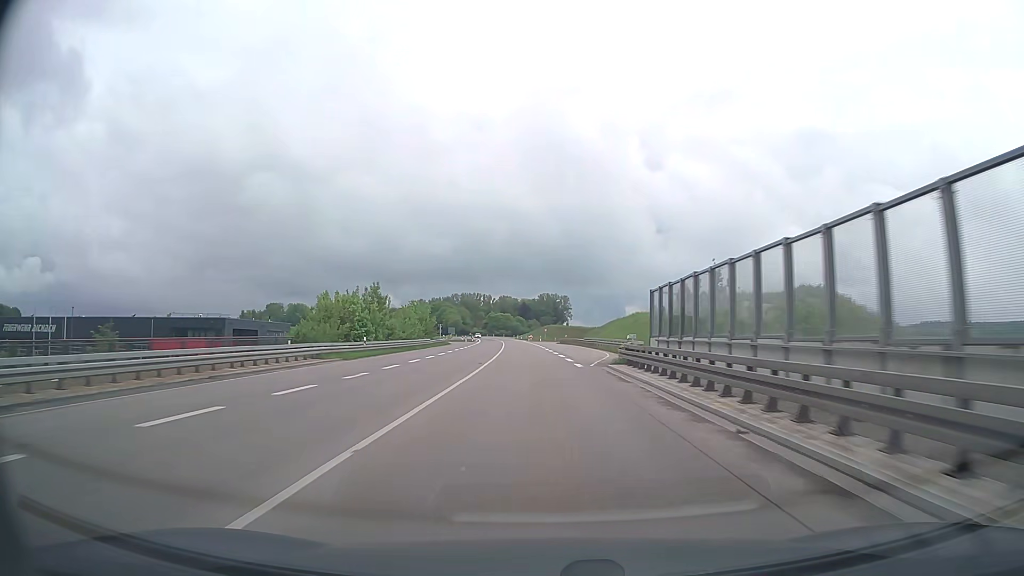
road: trunk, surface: asphalt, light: Day
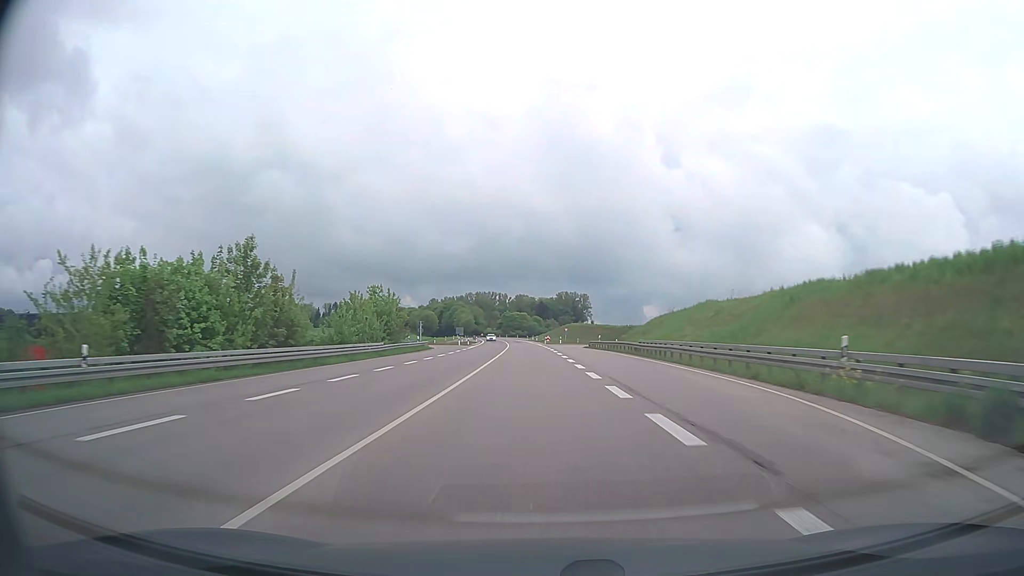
(-0.3, +31.9) m; -1°
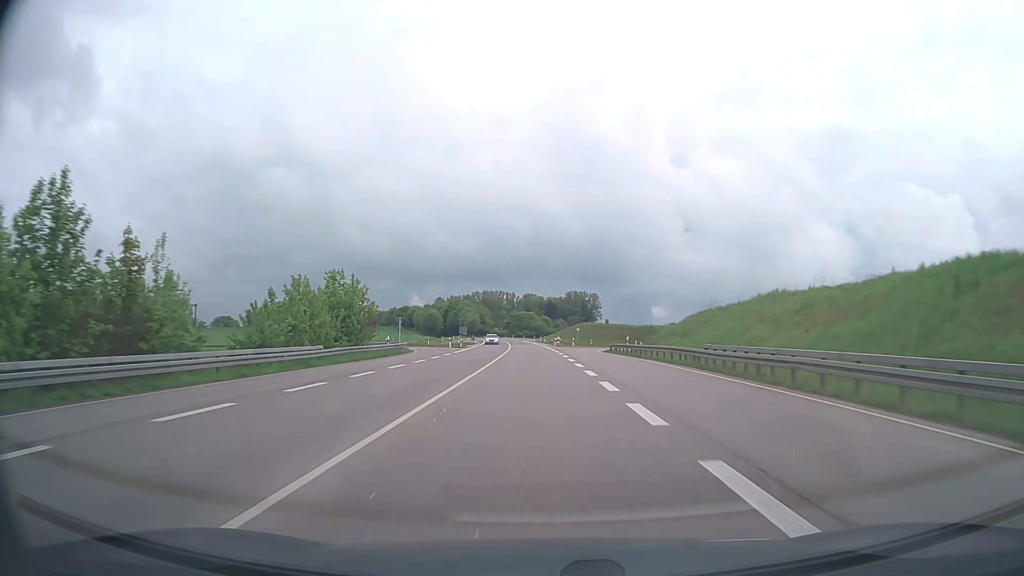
(-0.2, +15.9) m; -1°
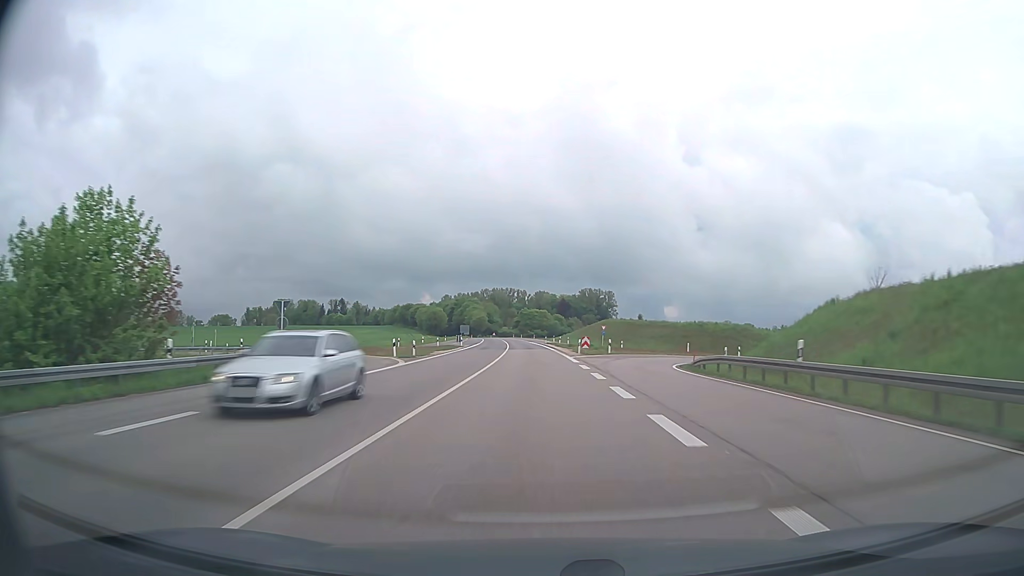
(-0.3, +31.9) m; -1°
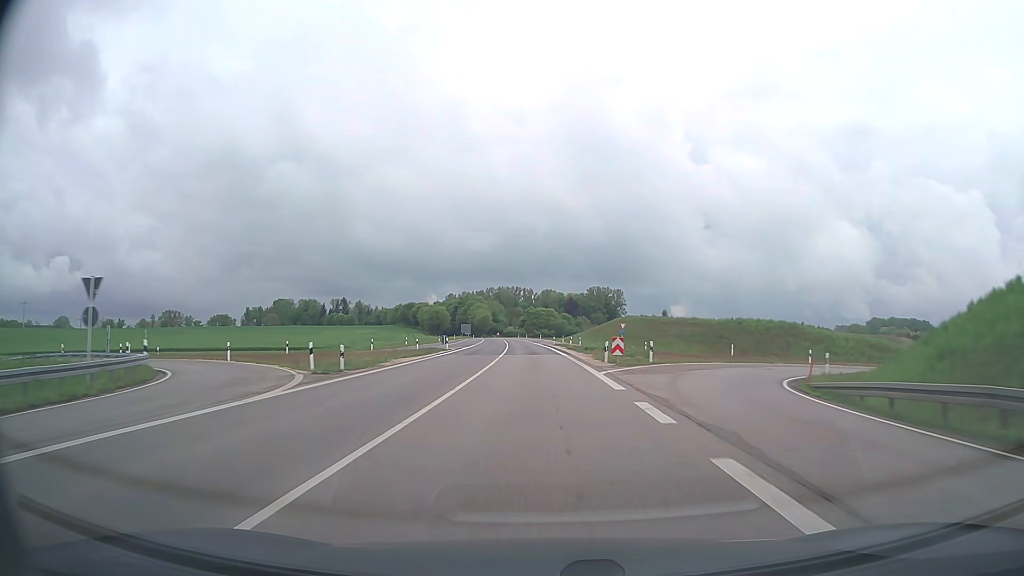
(-0.1, +16.0) m; 0°
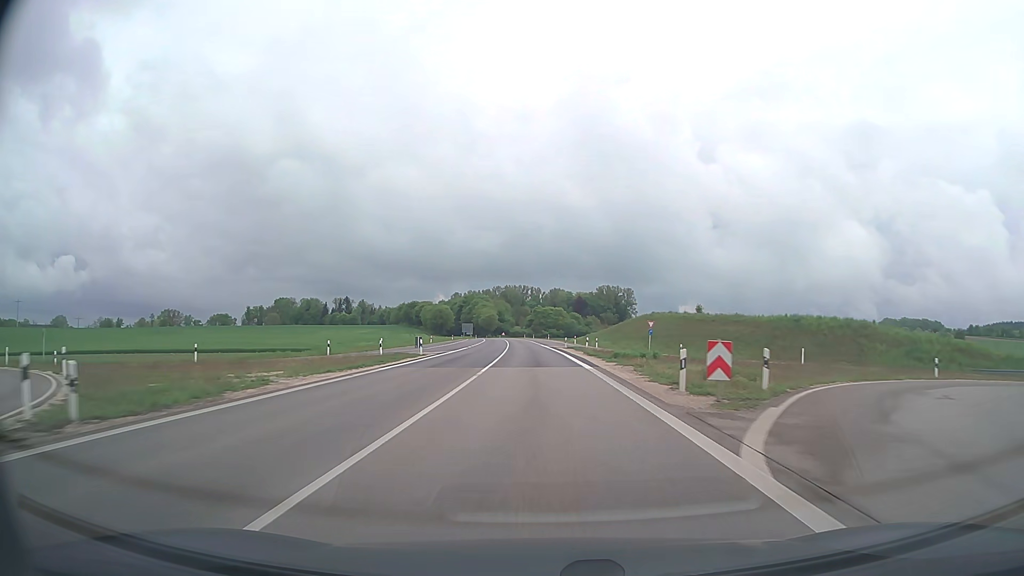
(-0.1, +16.0) m; -1°
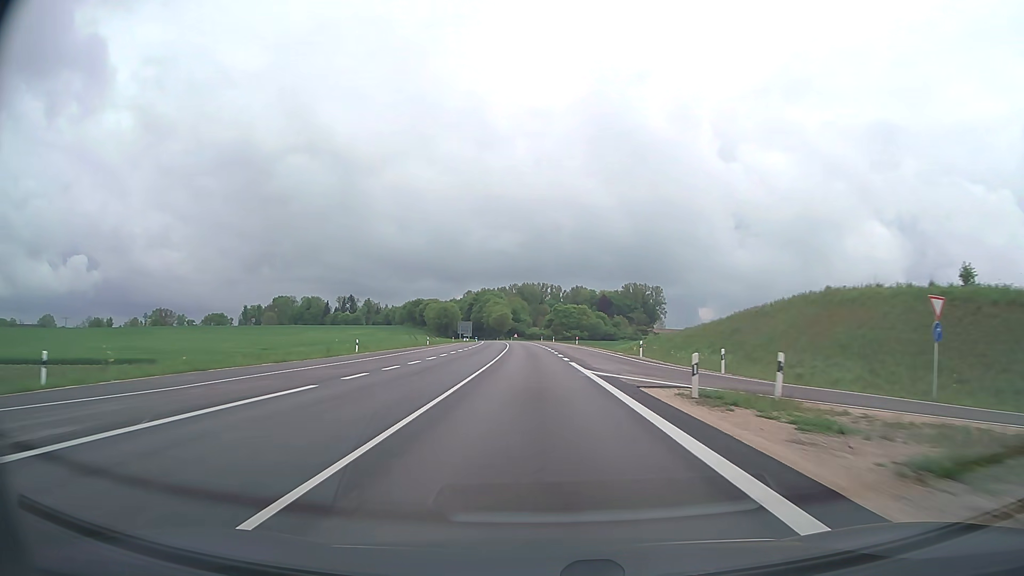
(-0.7, +47.9) m; -2°
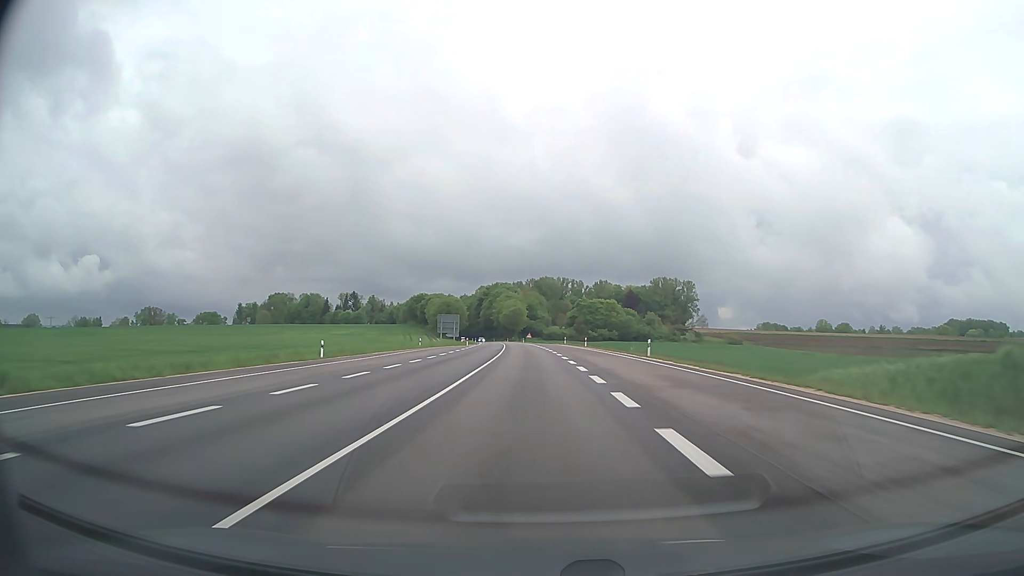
(-0.6, +48.0) m; -2°
(0, +10) (0, +20) (0, +30) (-1, +40) (-1, +50) (-1, +60) (-2, +70) (-2, +80) (-3, +90) (-4, +100) m
